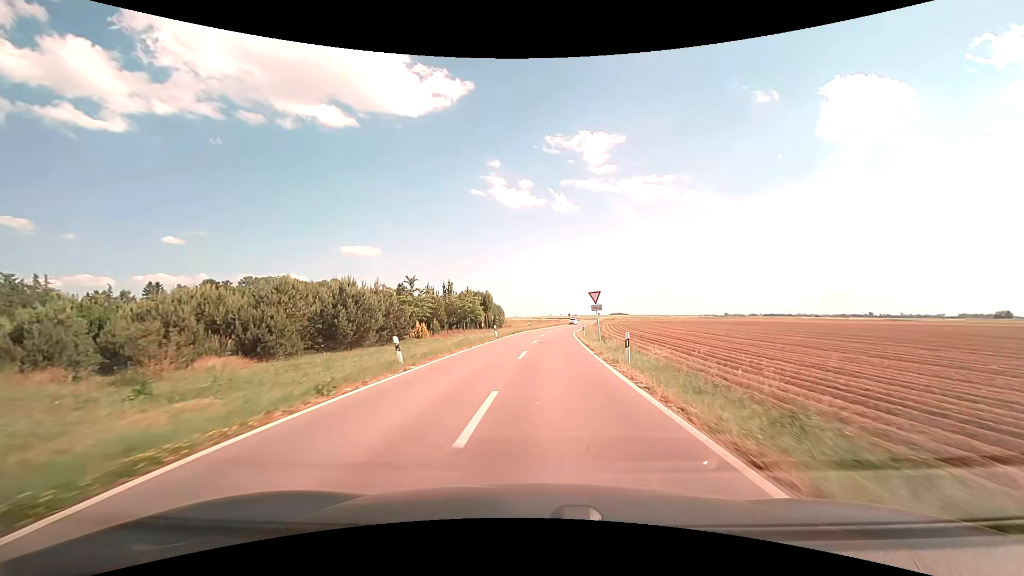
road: unclassified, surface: asphalt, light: Day
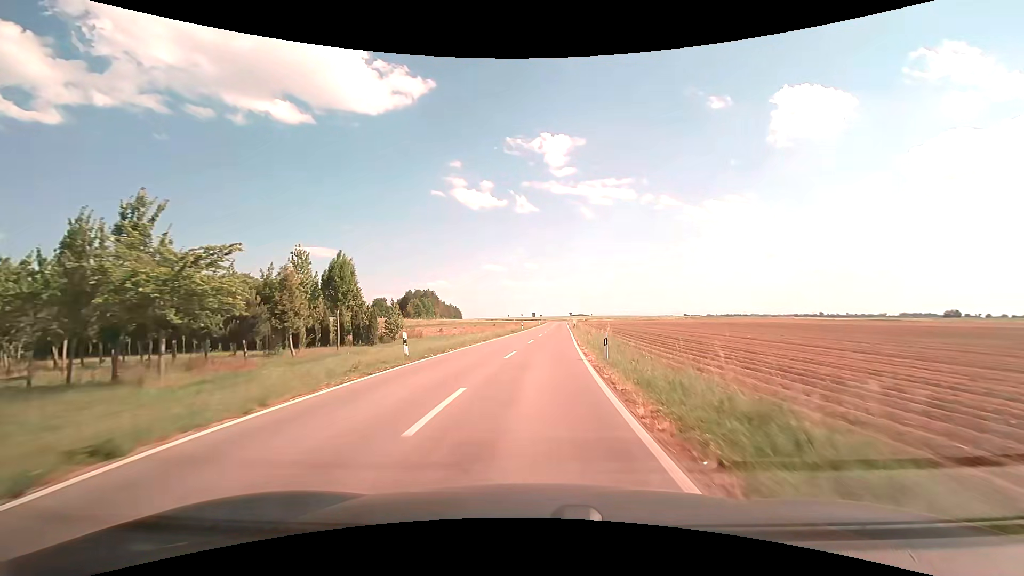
(+2.6, +47.6) m; +5°
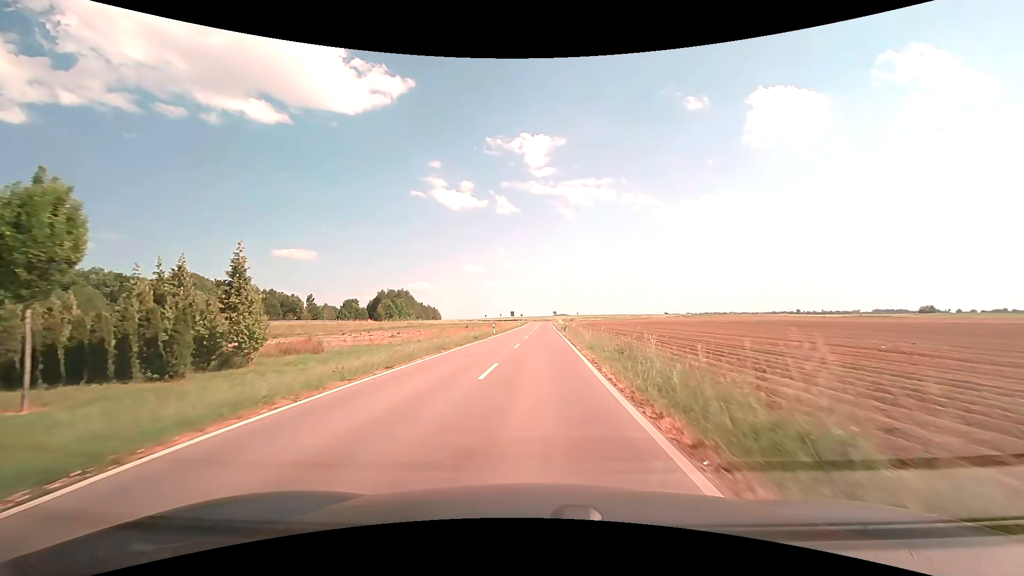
(+0.4, +18.5) m; +2°
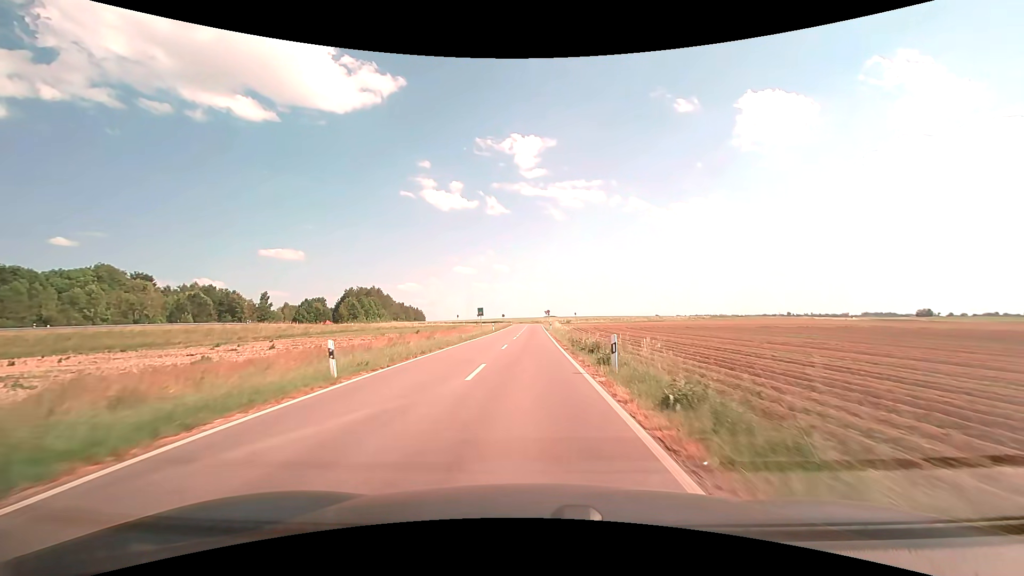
(+0.8, +36.3) m; +1°
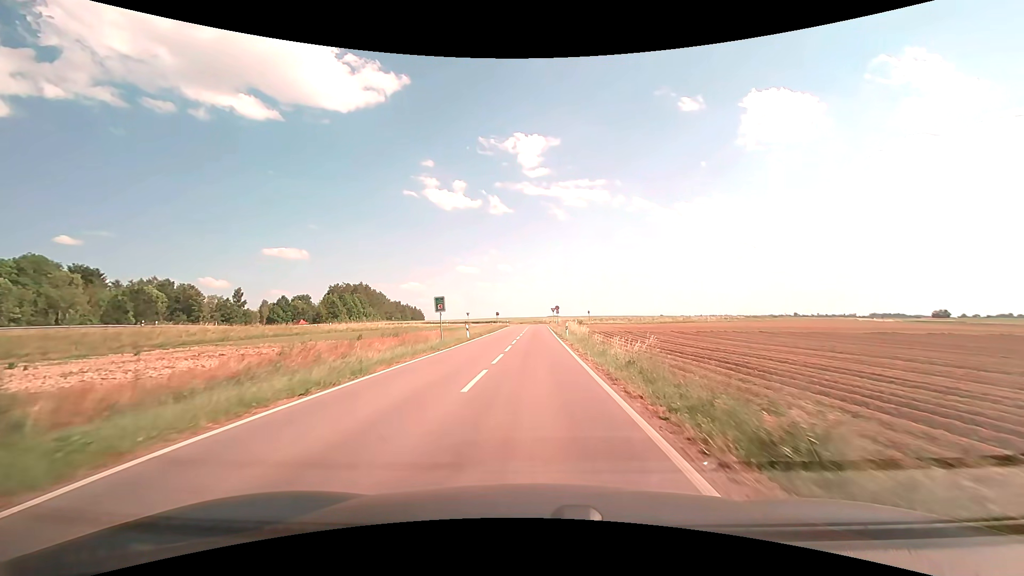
(-0.2, +26.2) m; 0°
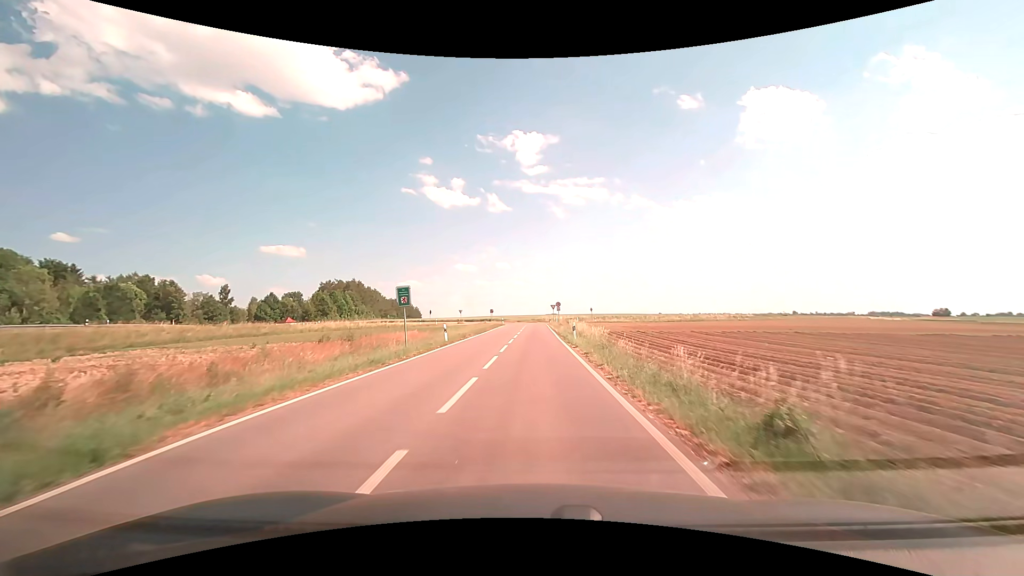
(0.0, +8.2) m; 0°
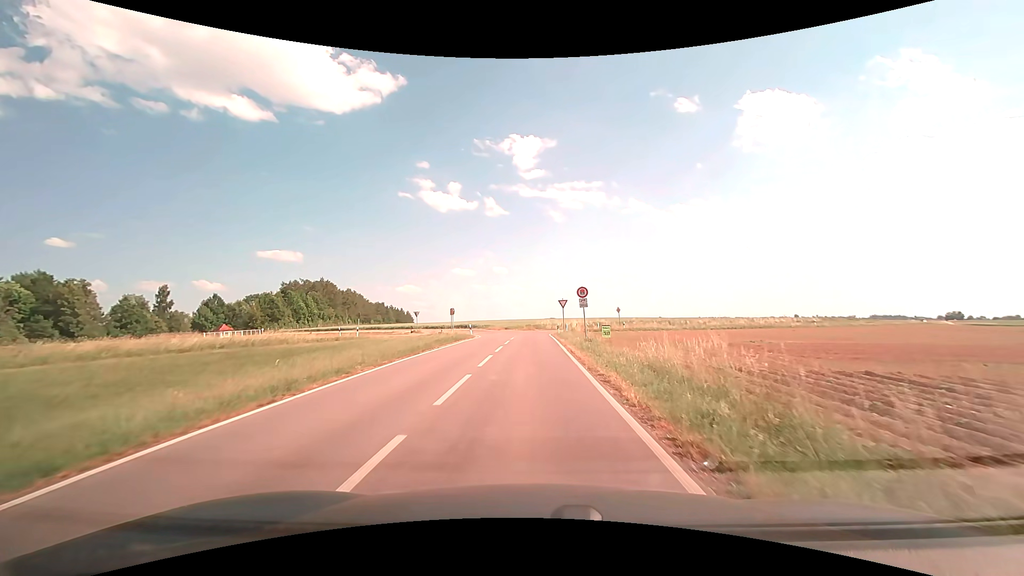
(+0.2, +35.1) m; 0°
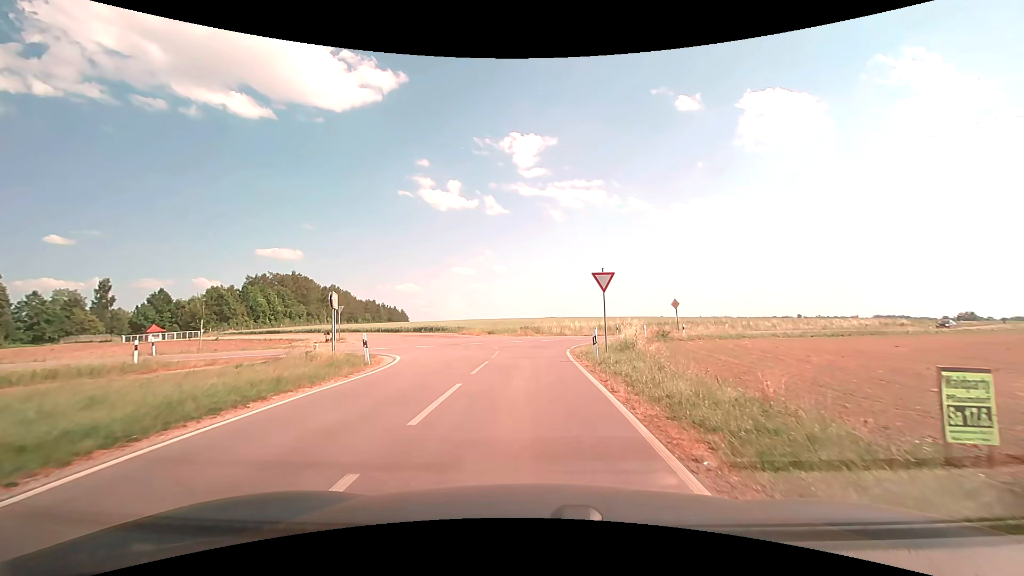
(0.0, +25.8) m; 0°
(0, +10) (0, +20) (0, +30) (+4, +39) (+12, +45) (+20, +51) (+28, +56) (+36, +62) (+44, +68) (+53, +74) m
